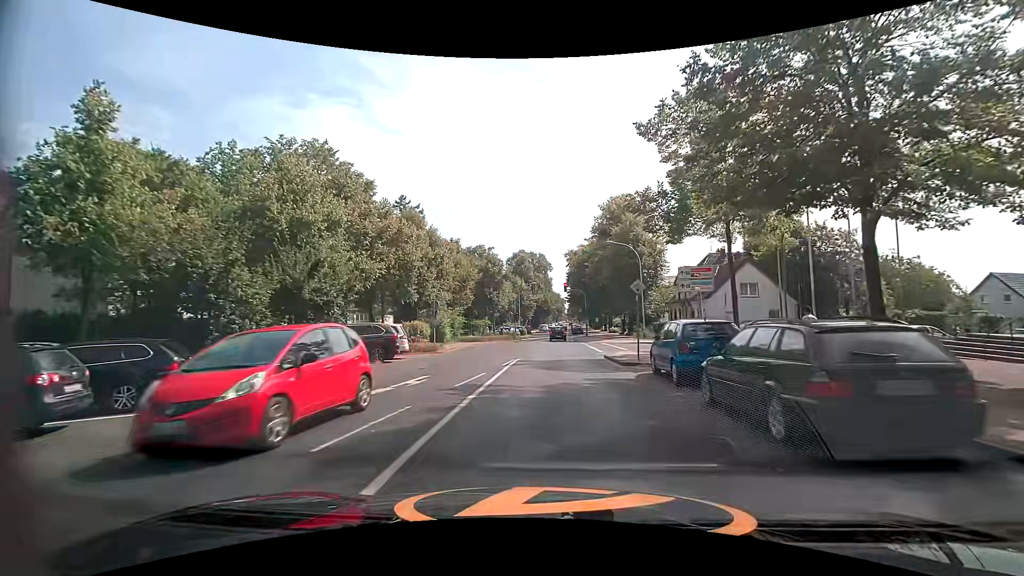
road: secondary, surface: asphalt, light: Day
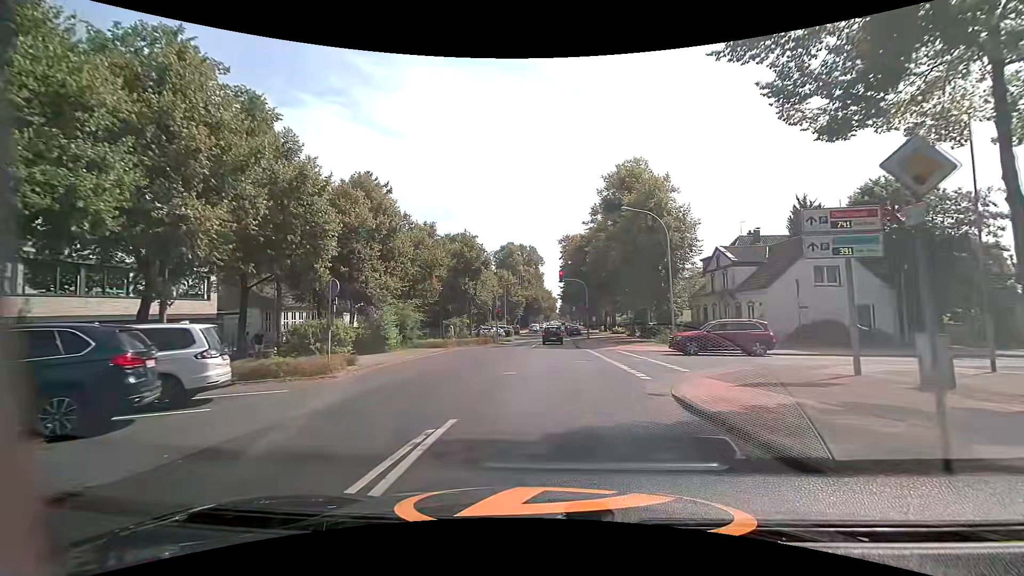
(0.0, +13.8) m; +1°
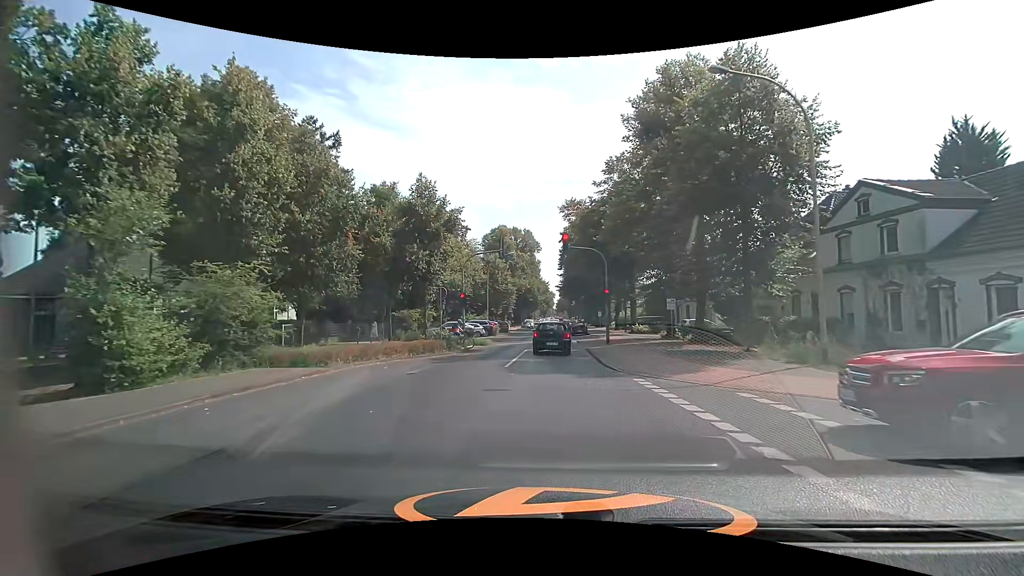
(0.0, +18.4) m; +1°
(0, +10) (0, +20) (0, +30) (+1, +40) (+1, +50) (+1, +60) (+1, +70) (+1, +80) (+1, +90) (+1, +100) m
